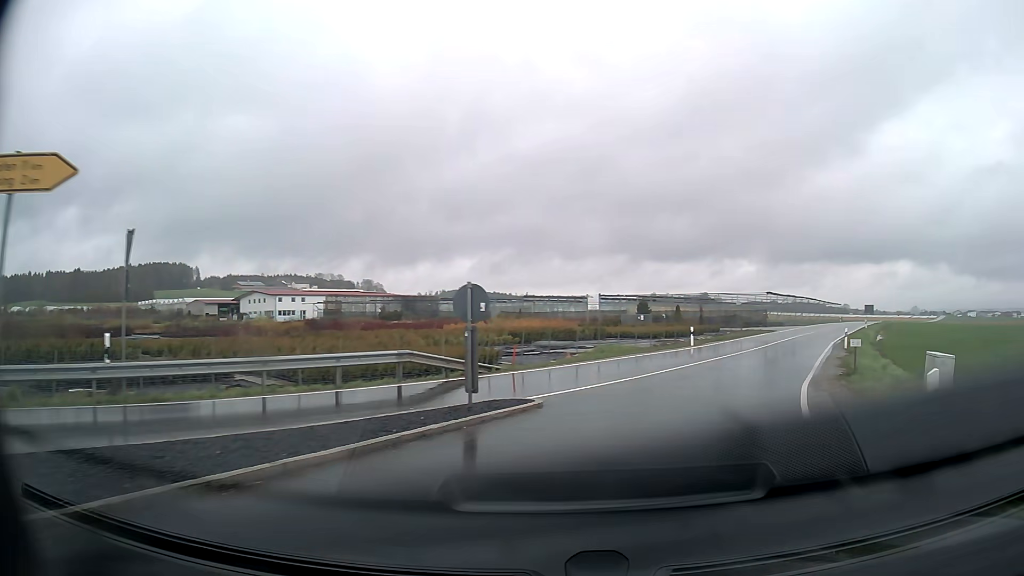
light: Day
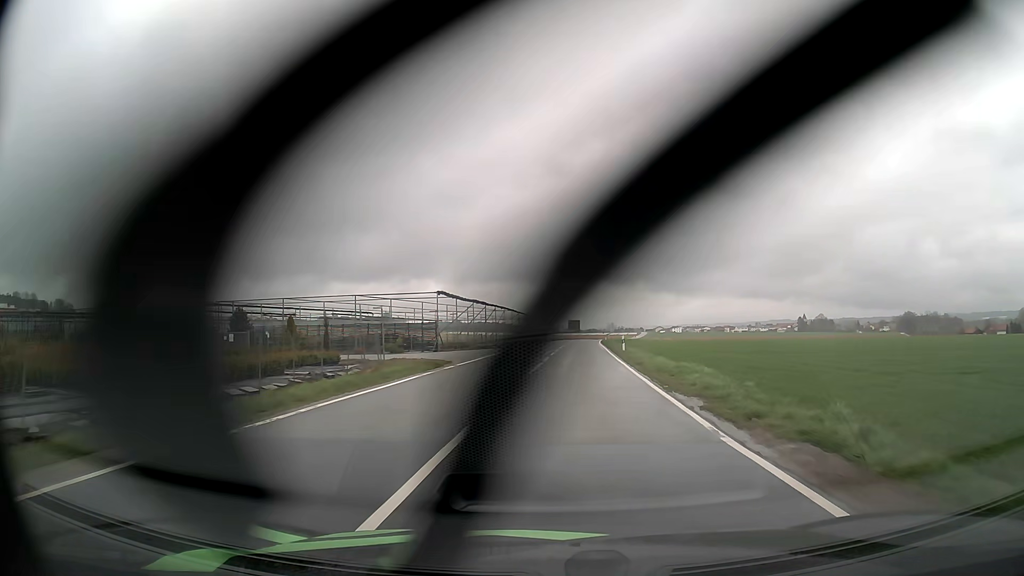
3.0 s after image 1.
(+10.9, +31.8) m; +27°
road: tertiary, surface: asphalt
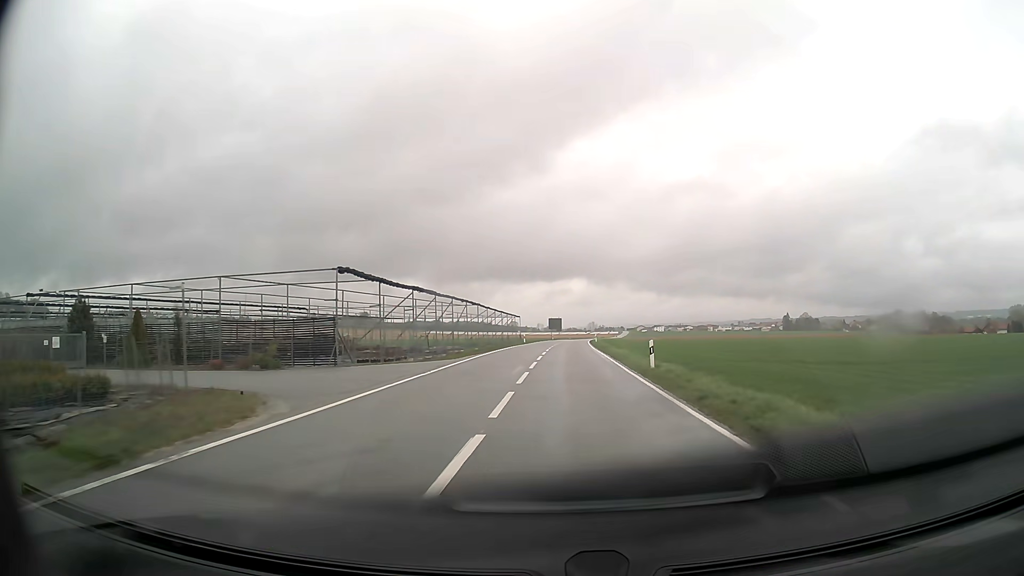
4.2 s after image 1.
(+0.3, +18.3) m; +2°
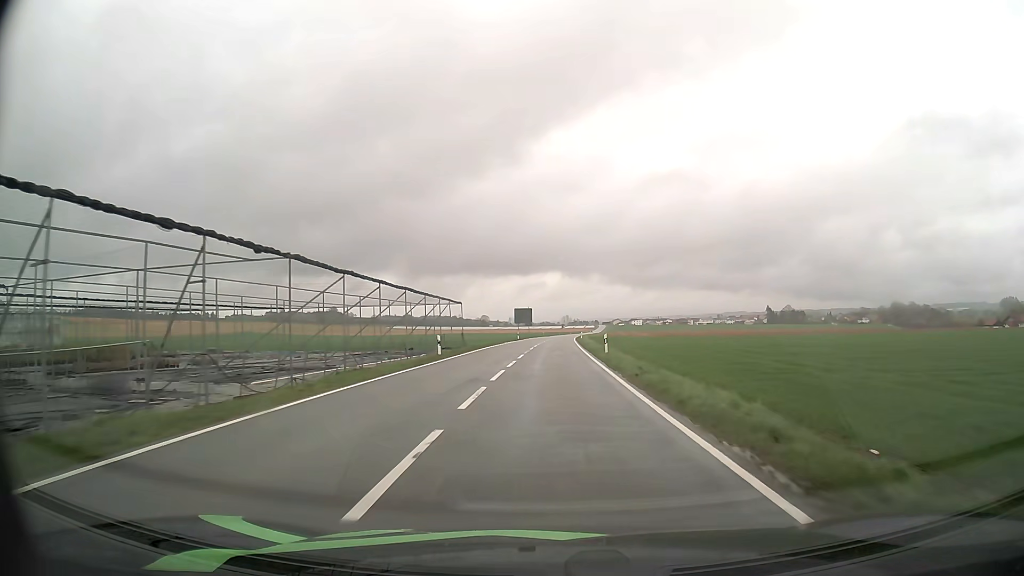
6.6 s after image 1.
(+1.2, +43.0) m; +2°
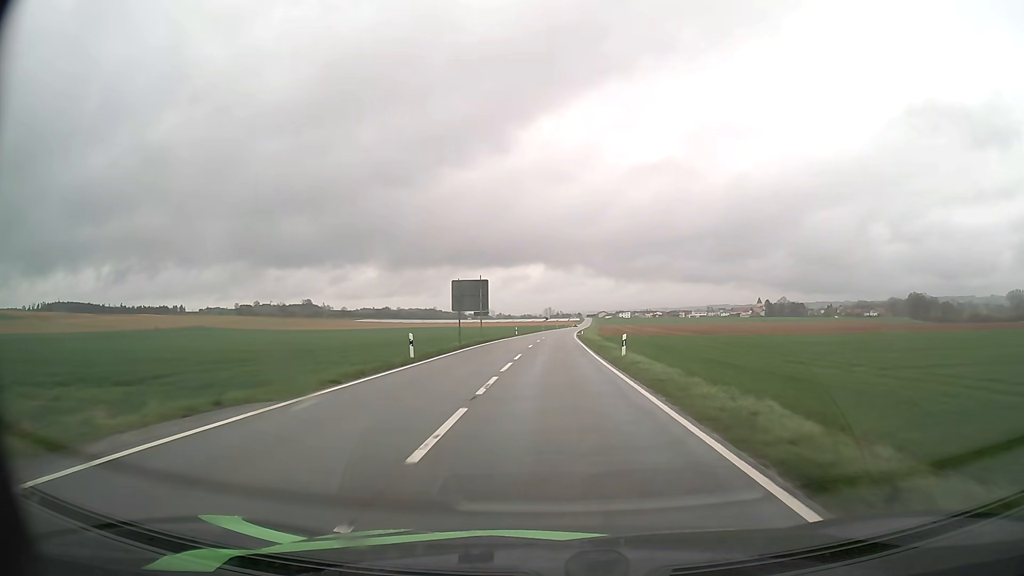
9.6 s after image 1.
(+0.5, +59.6) m; +2°
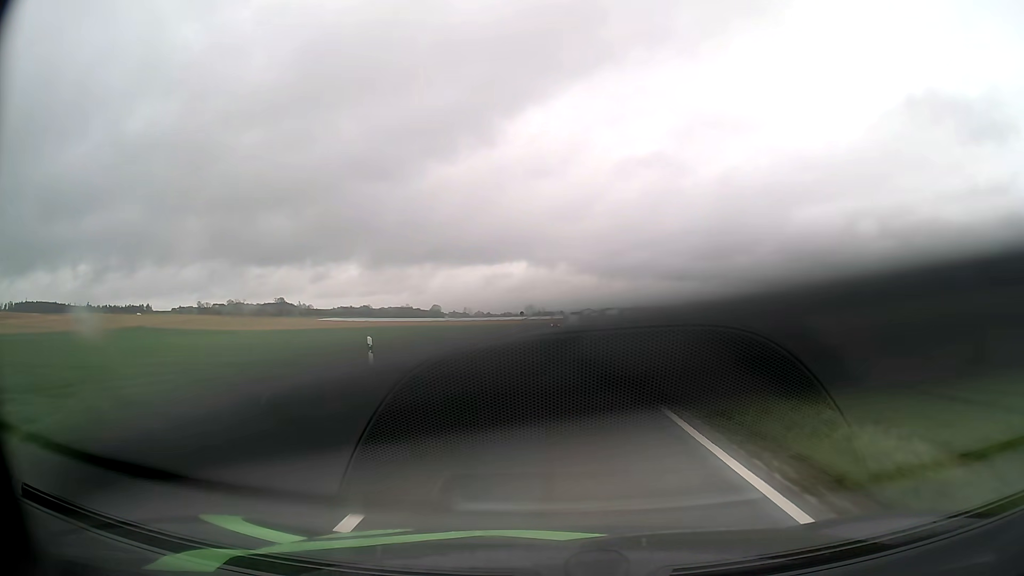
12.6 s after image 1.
(+0.6, +62.1) m; +1°
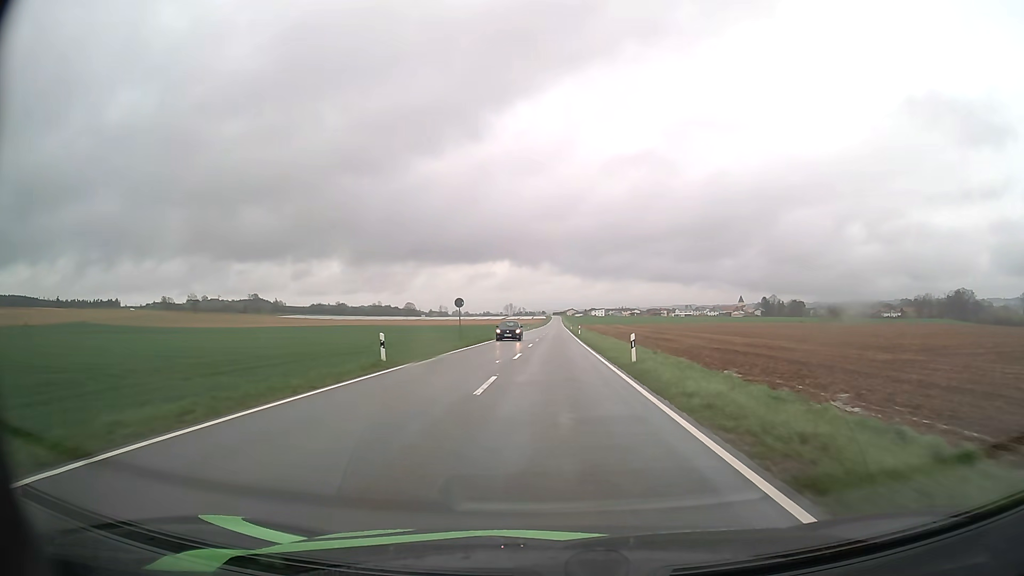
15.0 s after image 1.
(+0.8, +50.6) m; +2°
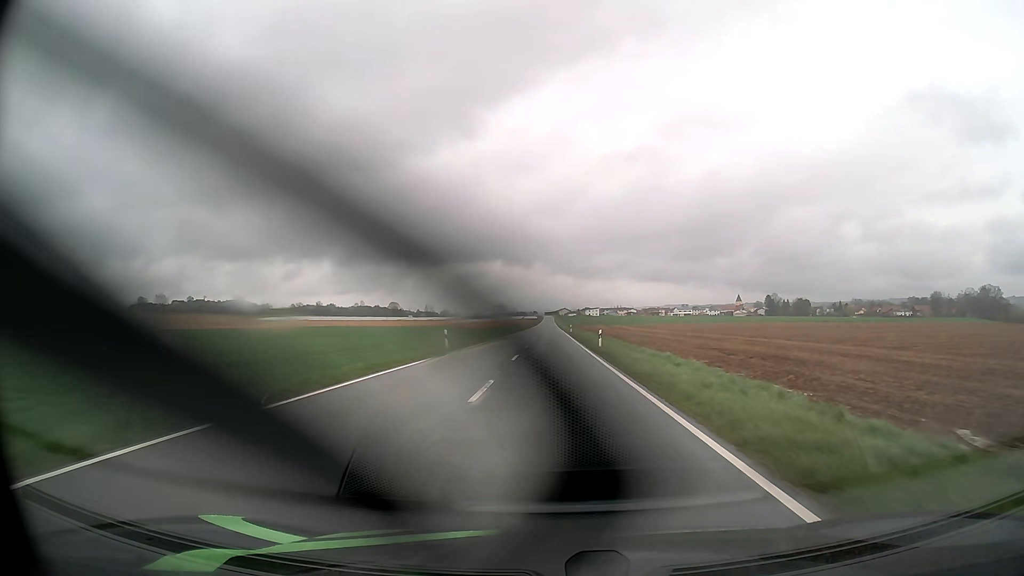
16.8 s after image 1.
(+0.2, +38.3) m; +1°
(0, +10) (0, +20) (0, +30) (0, +40) (0, +50) (0, +60) (0, +70) (0, +80) (0, +90) (0, +100) m
